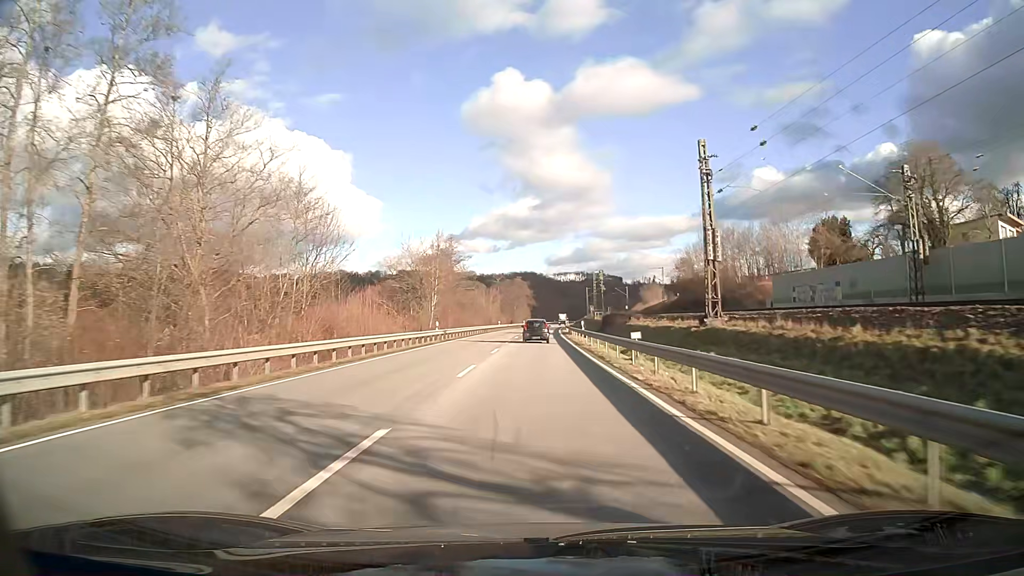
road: primary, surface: asphalt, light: Day
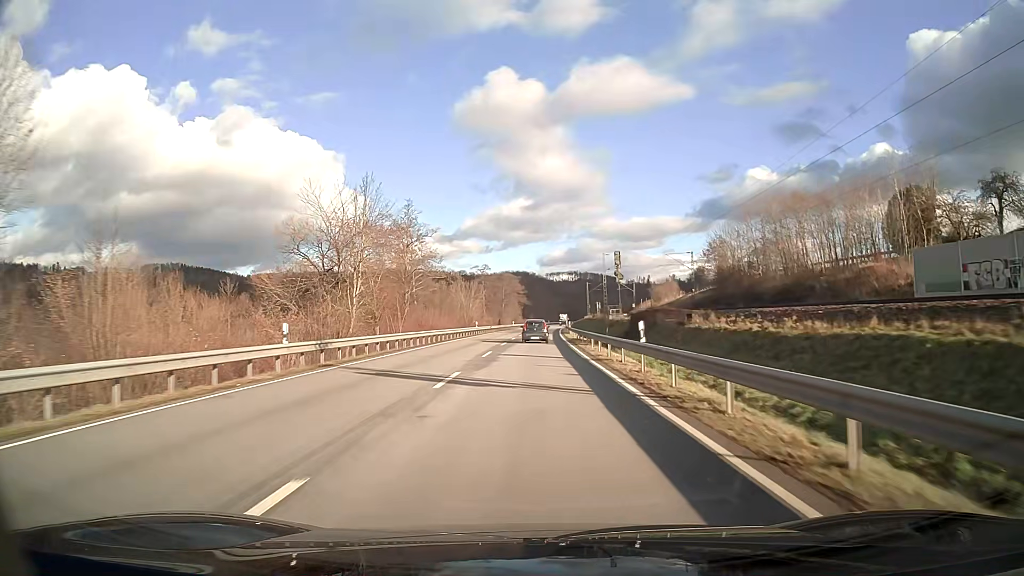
(+0.2, +26.9) m; +1°
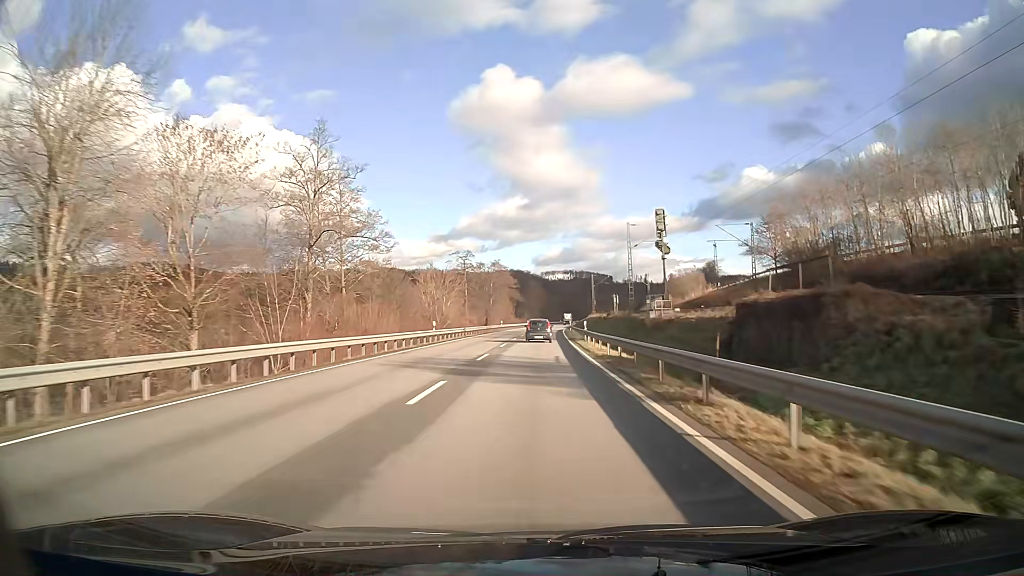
(+0.1, +27.0) m; 0°
